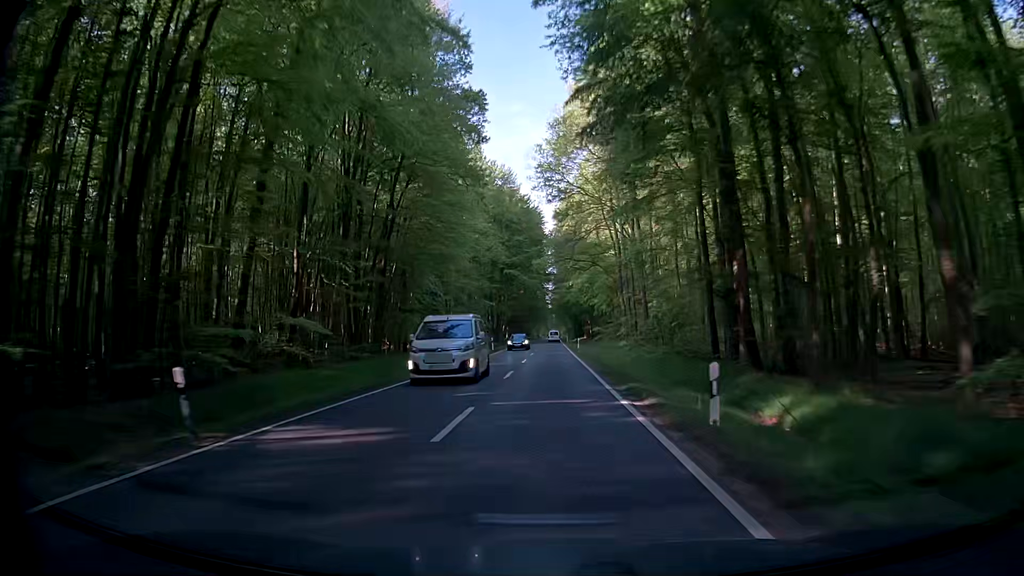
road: secondary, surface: asphalt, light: Day
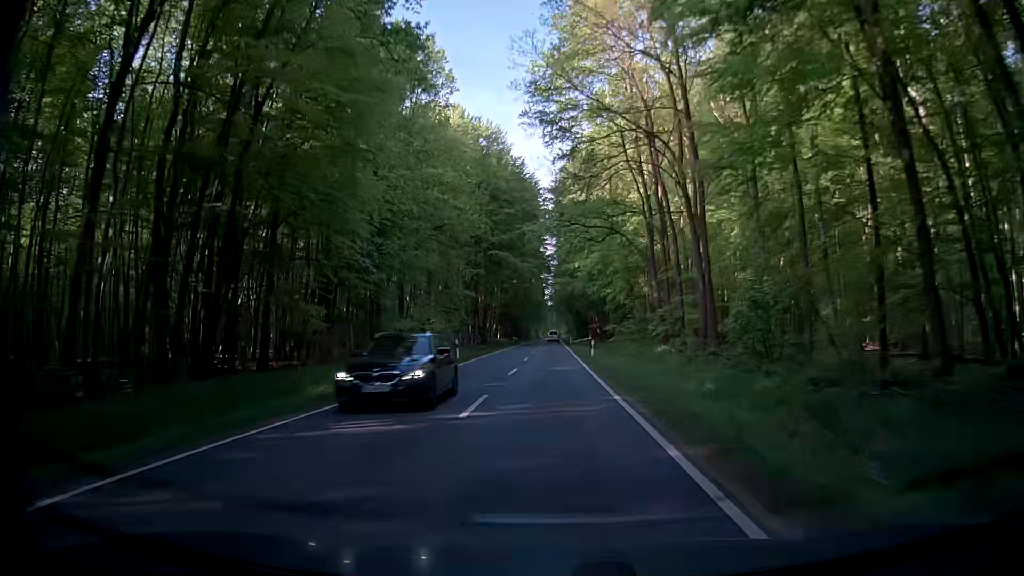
(+0.4, +21.5) m; +1°
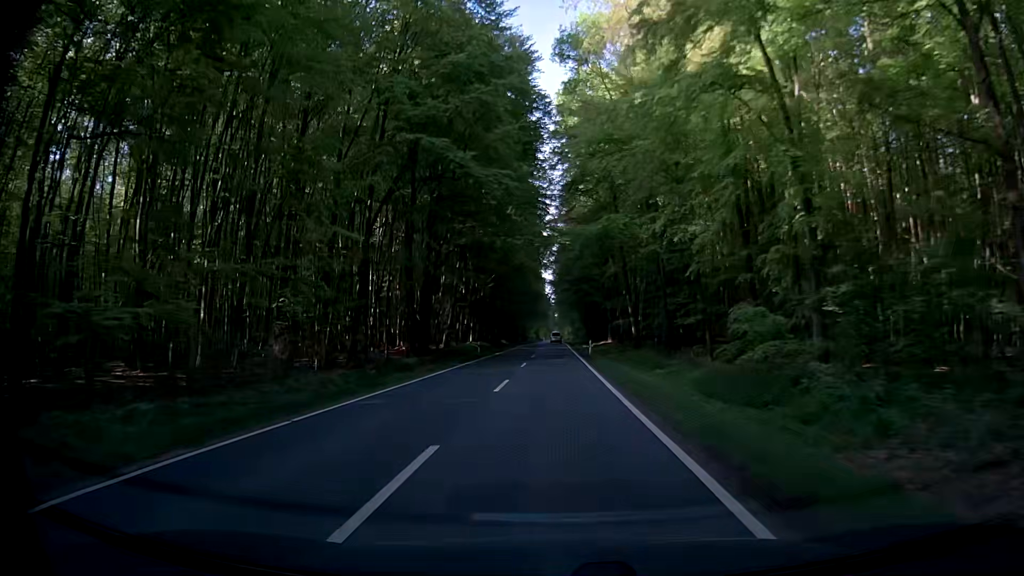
(-0.5, +42.8) m; 0°
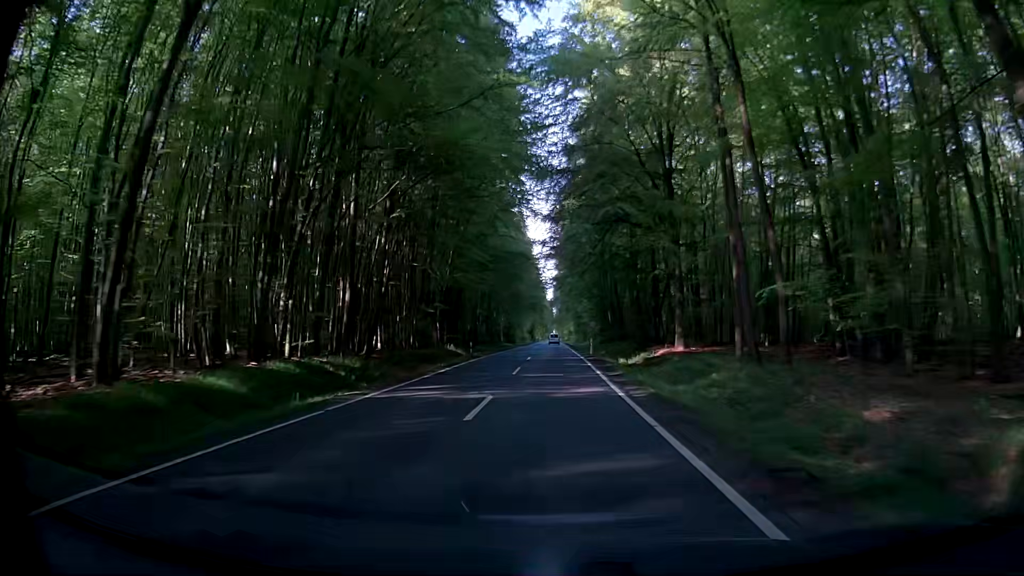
(+0.4, +53.6) m; 0°
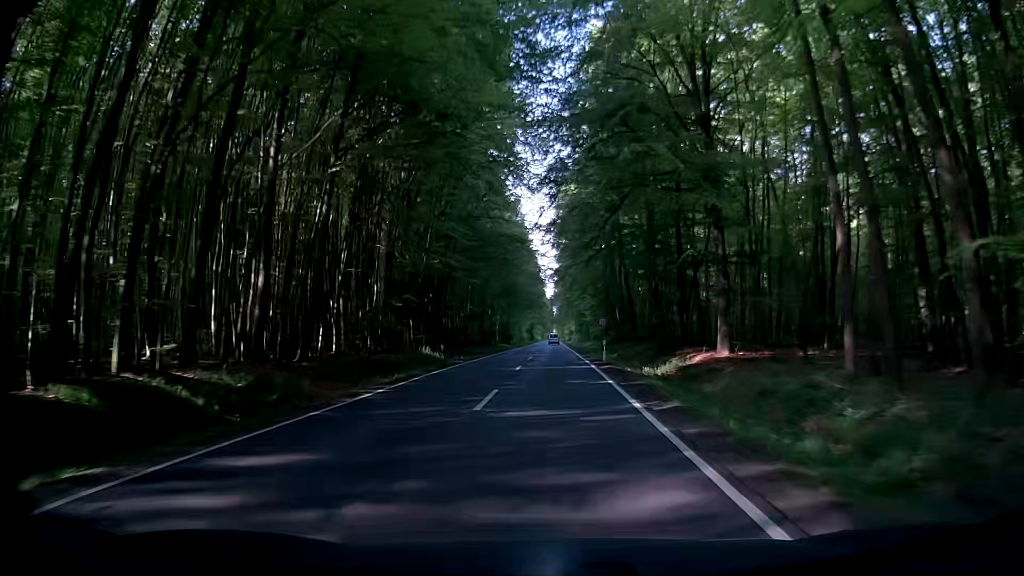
(-0.3, +10.7) m; -1°
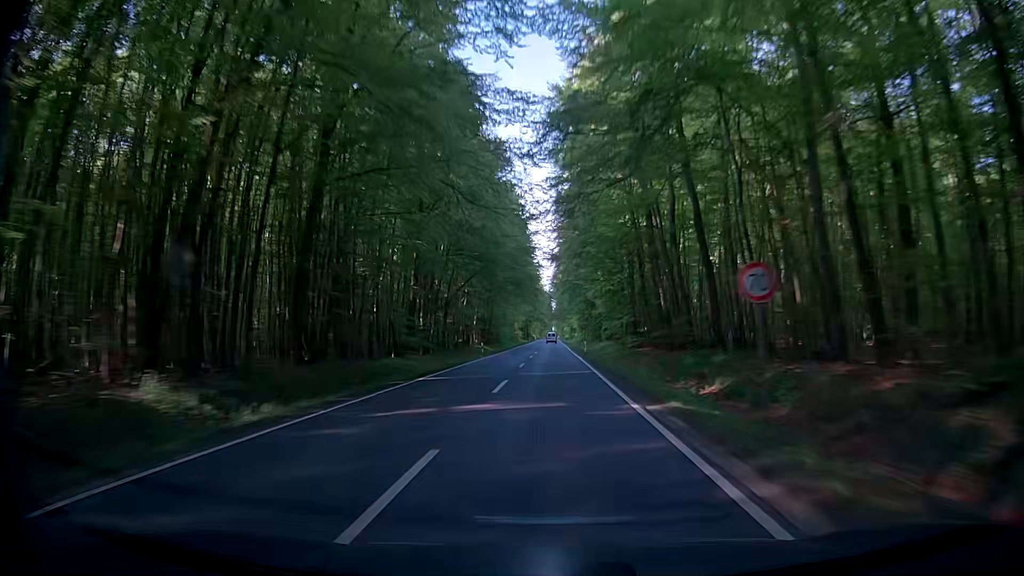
(-0.6, +32.1) m; -2°
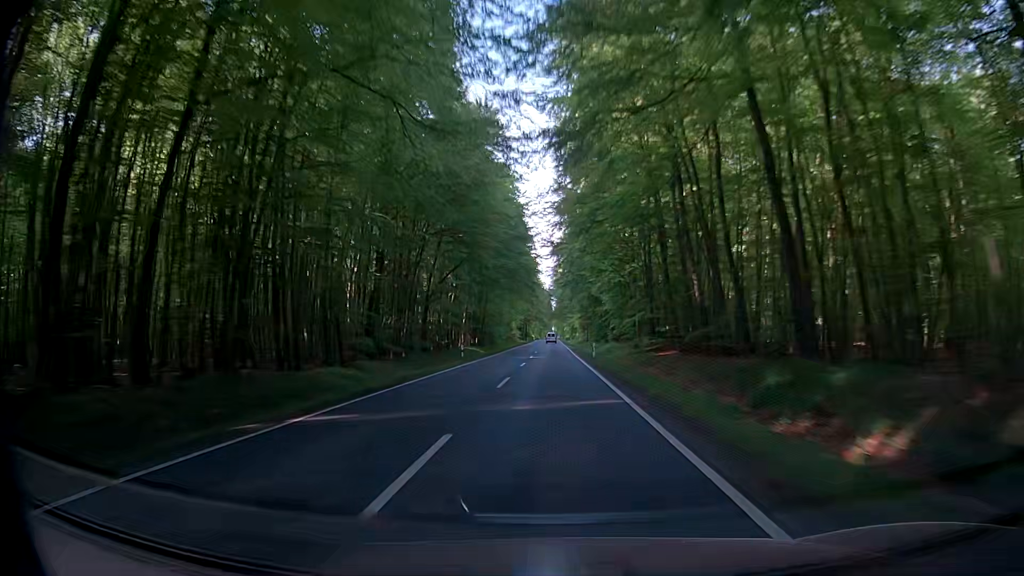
(+0.2, +10.8) m; +1°
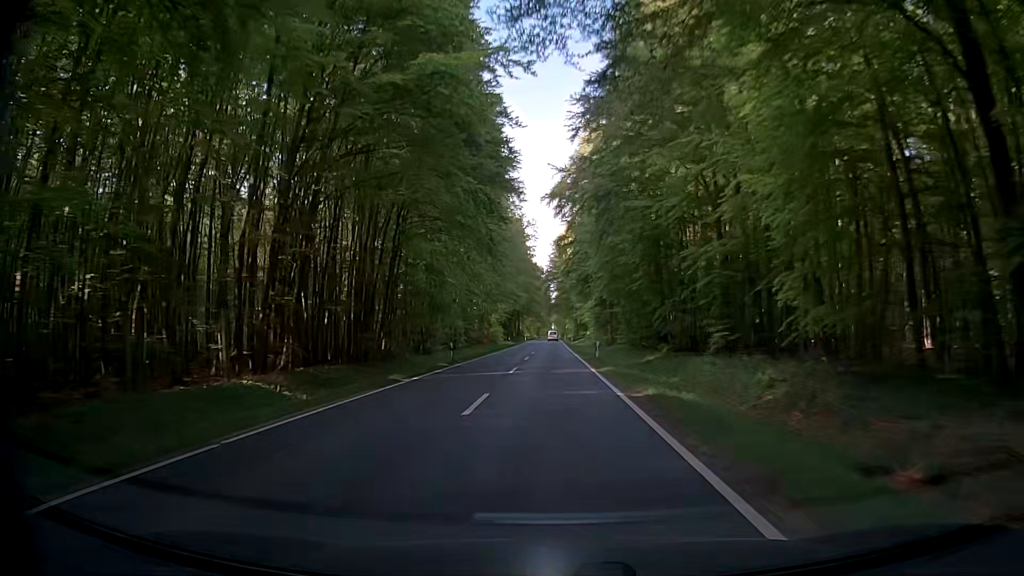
(+0.7, +53.9) m; 0°
(0, +10) (0, +20) (0, +30) (+1, +40) (+1, +50) (+1, +60) (+1, +70) (+1, +80) (+2, +90) (+2, +100) m
